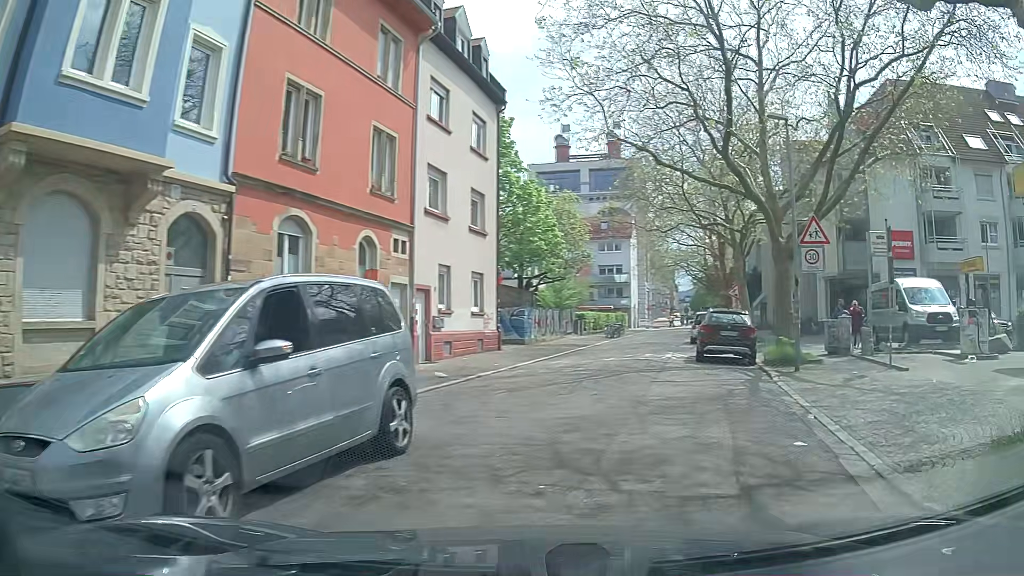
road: residential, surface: asphalt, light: Day
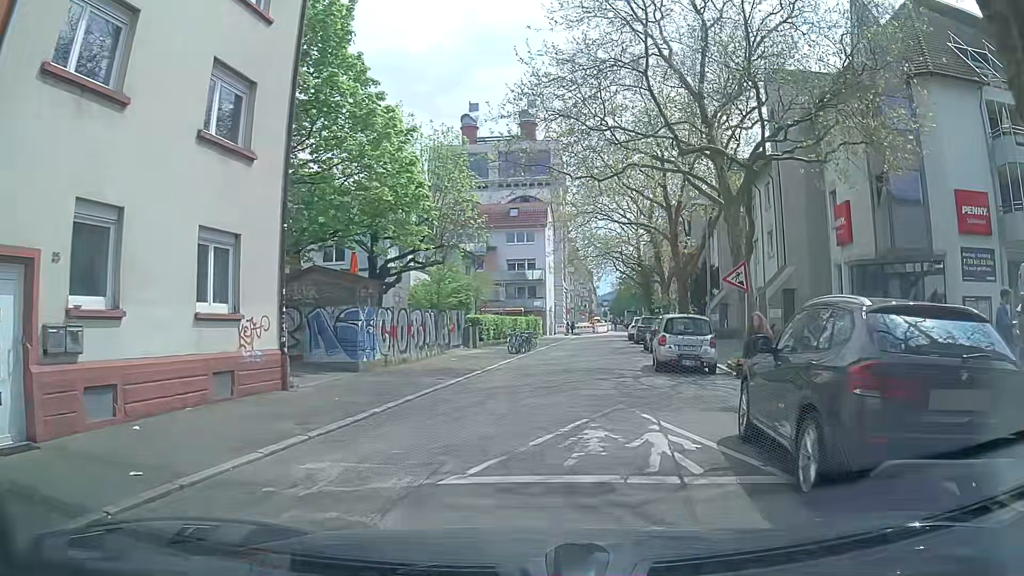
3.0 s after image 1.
(+1.4, +15.2) m; +5°
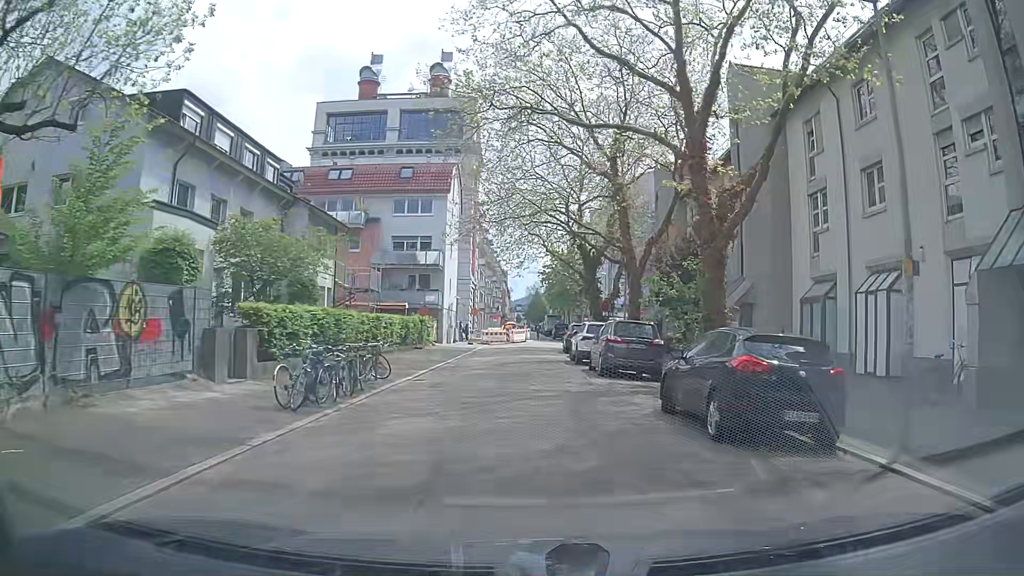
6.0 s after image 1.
(+1.4, +20.6) m; +8°
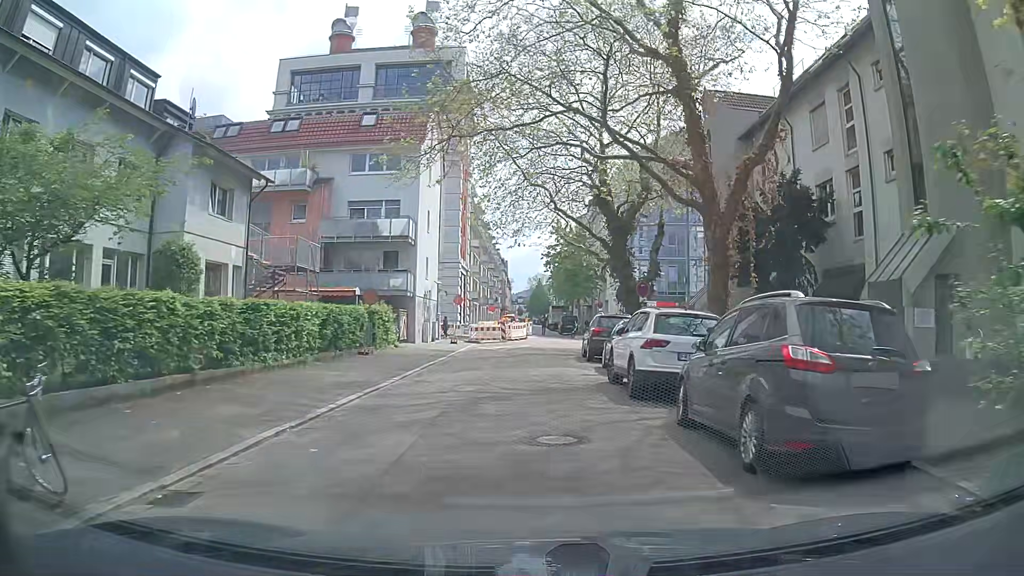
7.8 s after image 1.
(-0.2, +13.2) m; -1°
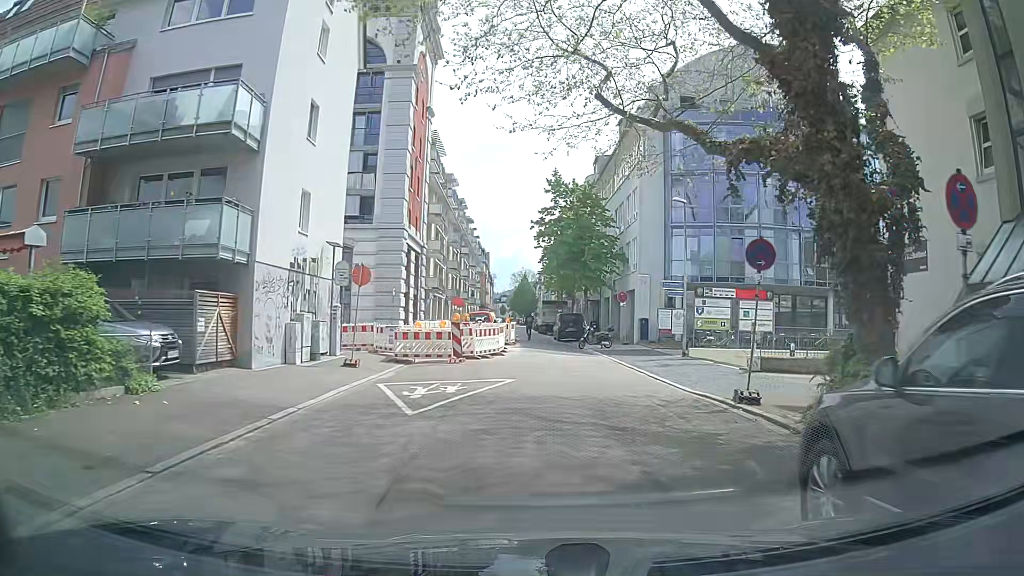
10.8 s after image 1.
(+0.1, +21.8) m; +2°
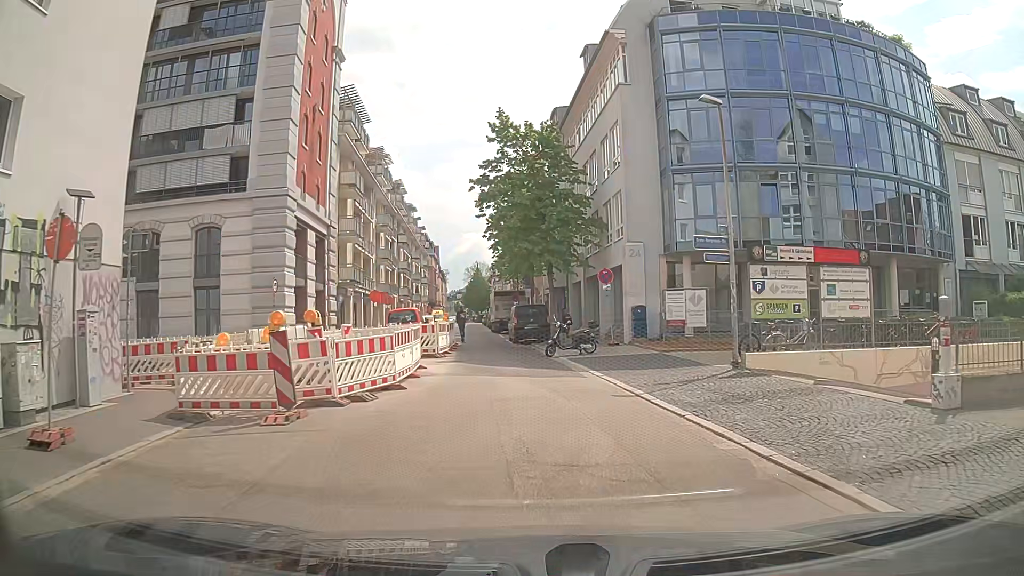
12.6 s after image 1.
(+0.5, +12.1) m; +4°
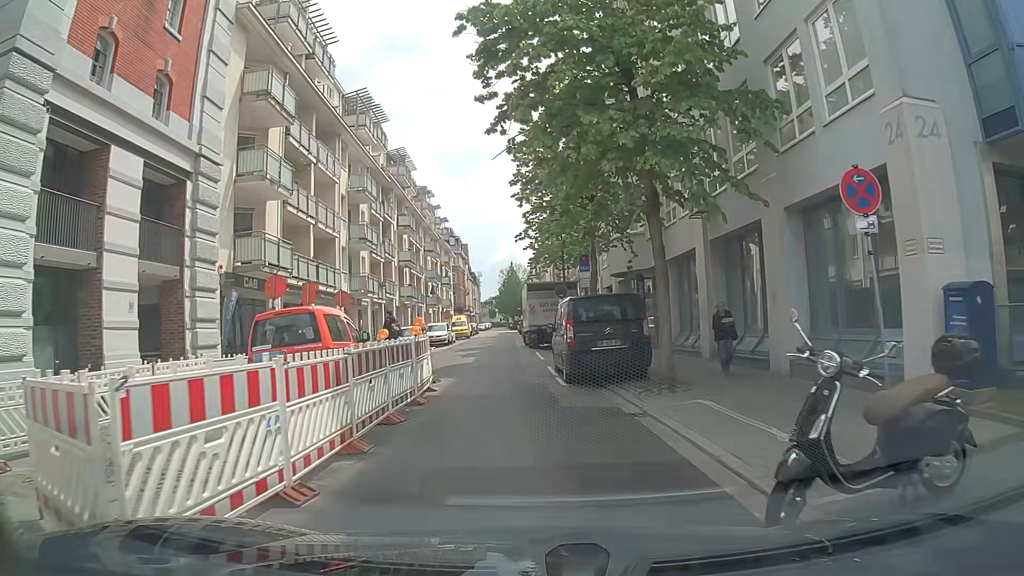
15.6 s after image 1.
(-0.8, +18.5) m; -3°
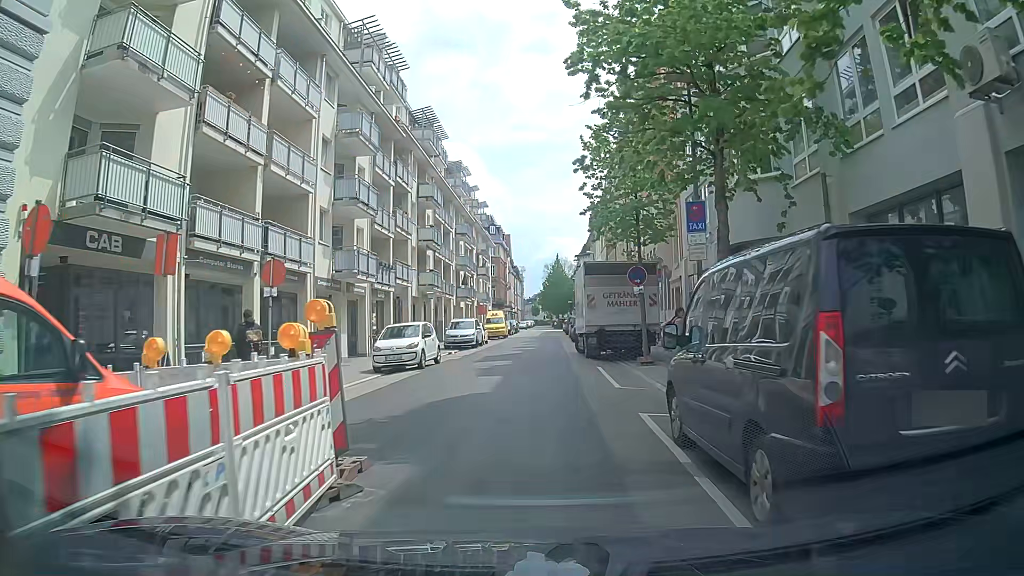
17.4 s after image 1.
(-0.4, +10.7) m; -4°
(0, +10) (0, +20) (0, +30) (+1, +40) (+1, +50) (+1, +60) (+2, +70) (+2, +80) (+2, +90) (+2, +100) m
